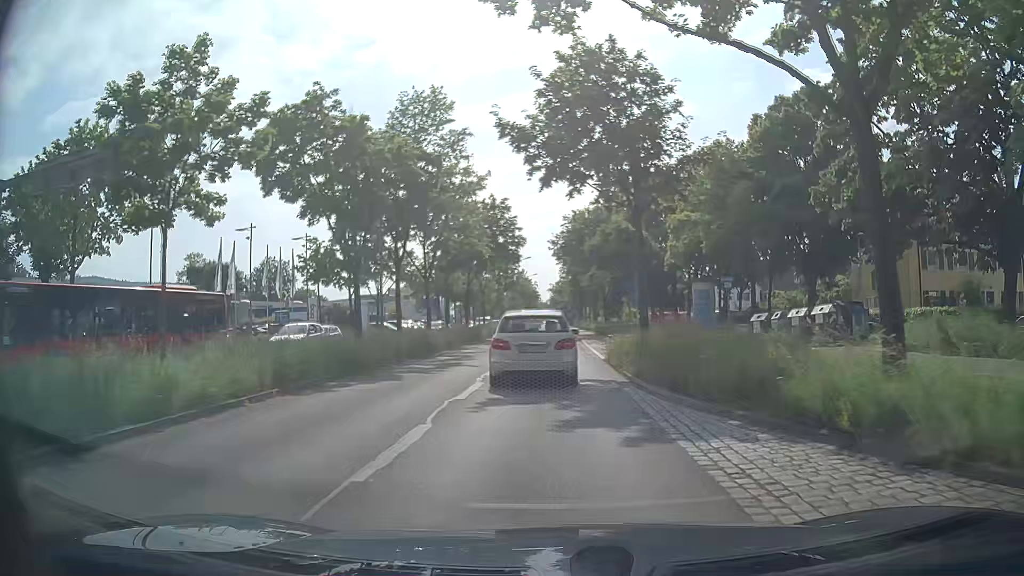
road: primary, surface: asphalt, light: Day
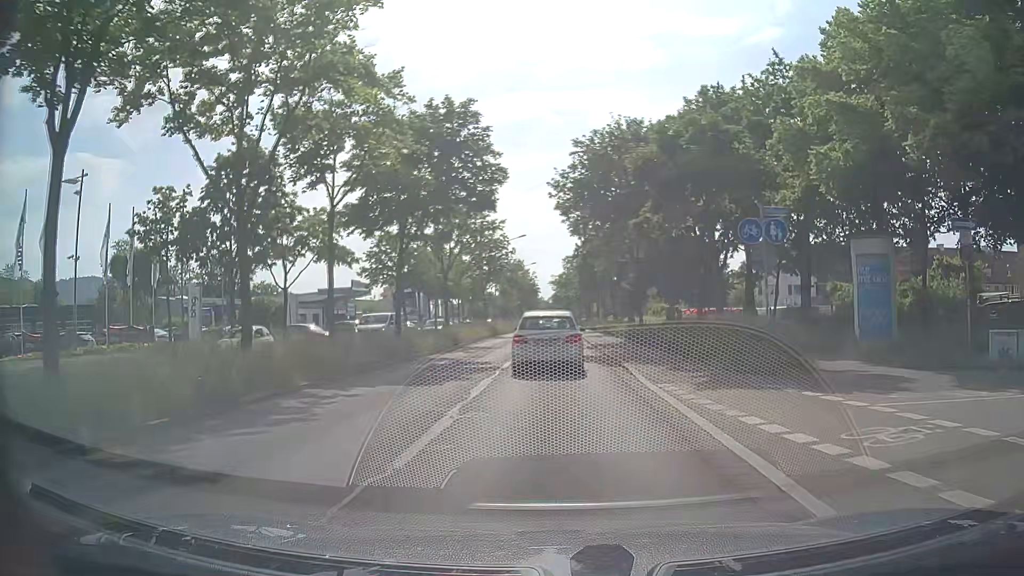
(-0.2, +23.5) m; 0°
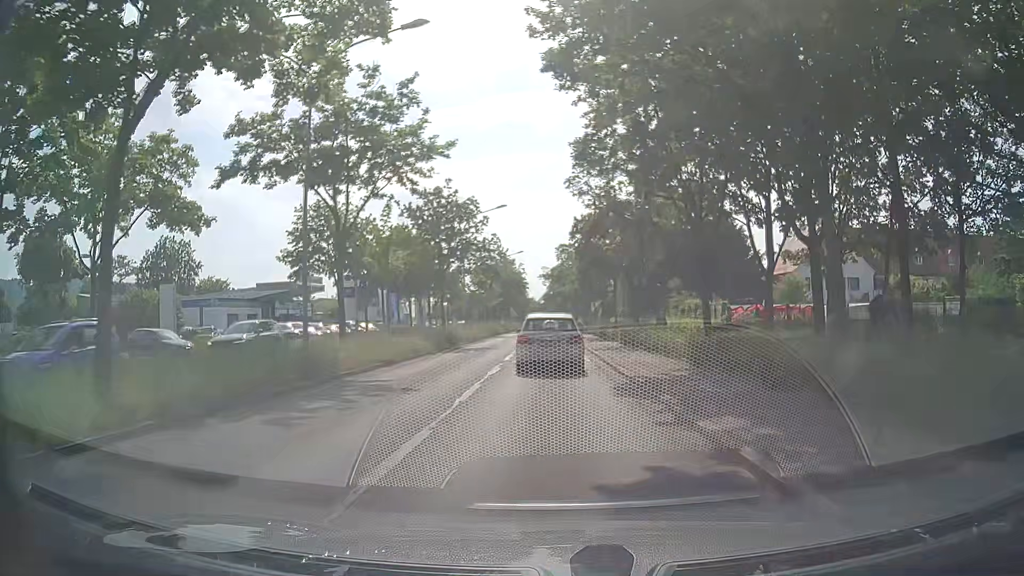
(0.0, +18.9) m; +1°
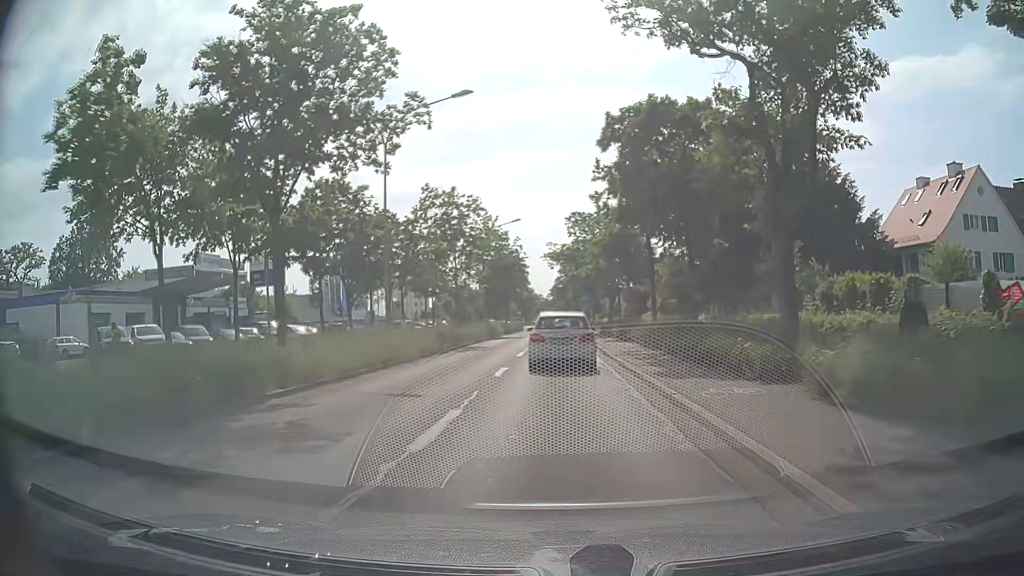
(-0.4, +25.5) m; -1°
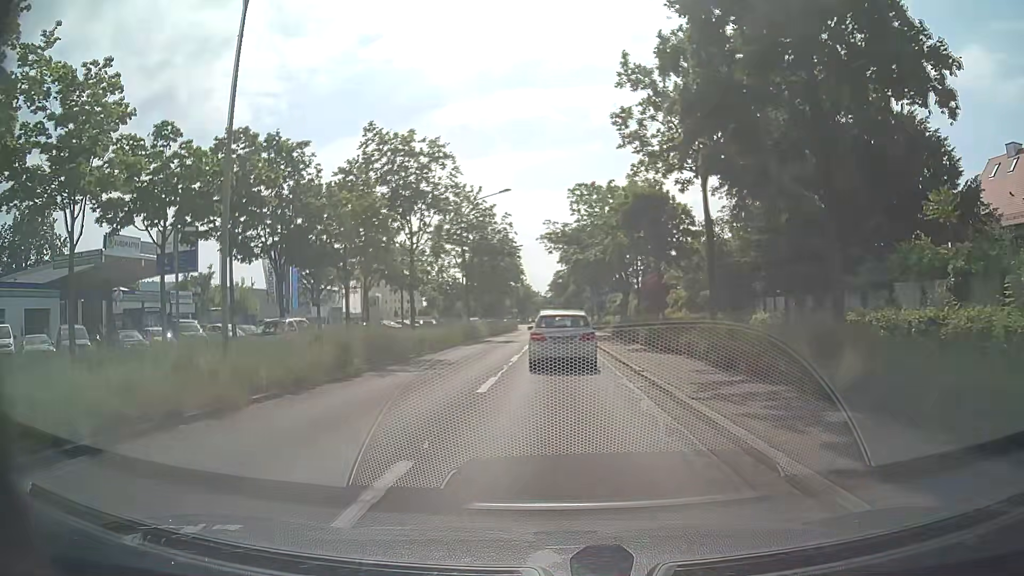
(-0.1, +12.7) m; 0°
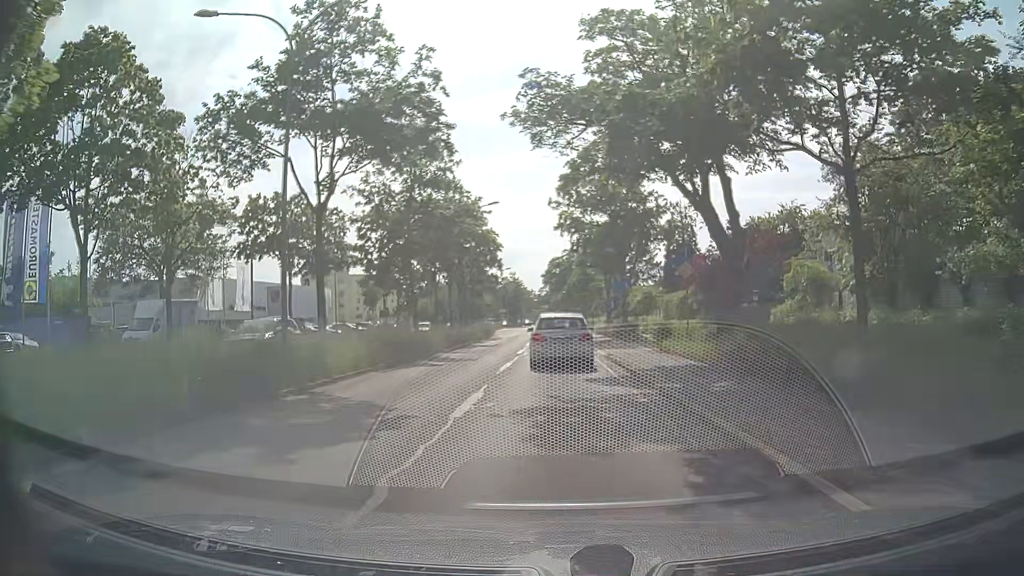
(-0.2, +29.9) m; -1°
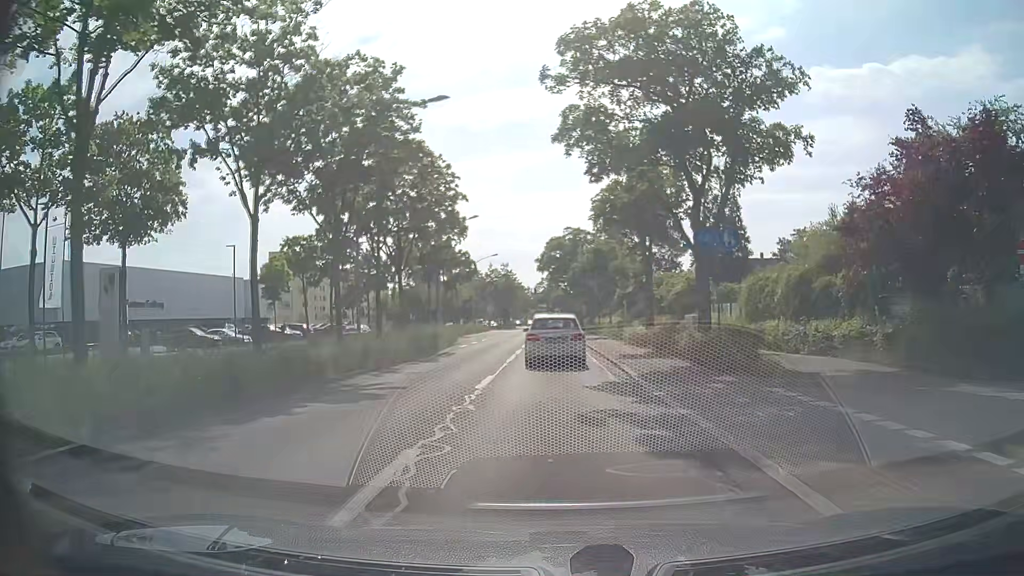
(+0.2, +23.8) m; +1°
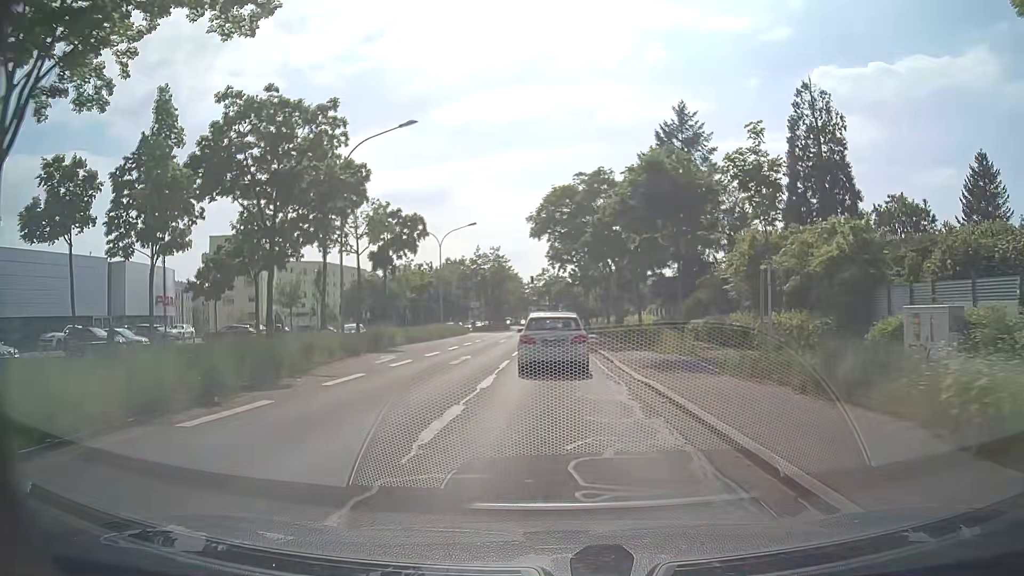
(-0.3, +27.2) m; 0°
(0, +10) (0, +20) (0, +30) (0, +40) (0, +50) (0, +60) (-1, +70) (-1, +80) (-2, +90) (-2, +100) m
